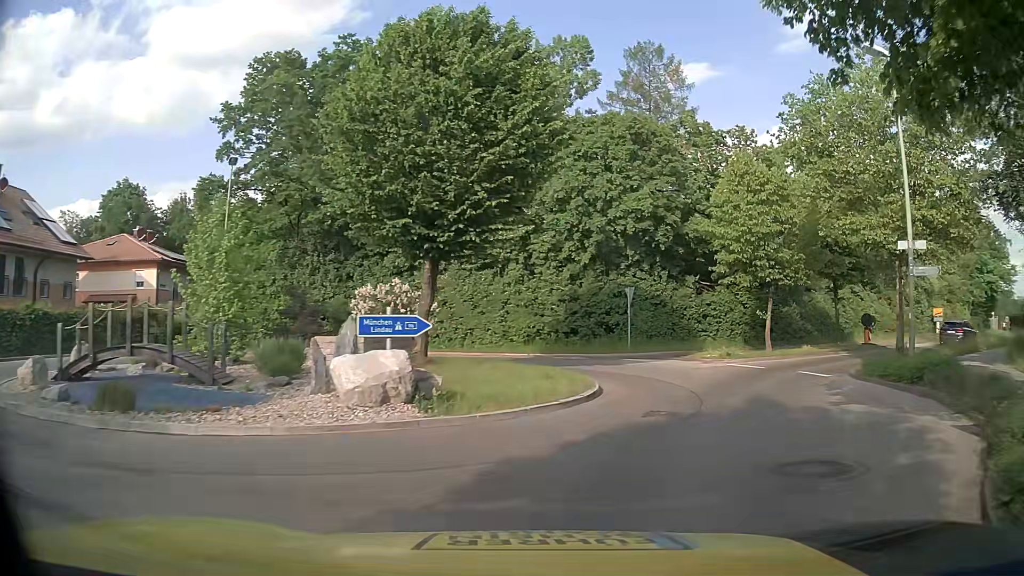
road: tertiary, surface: asphalt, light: Day
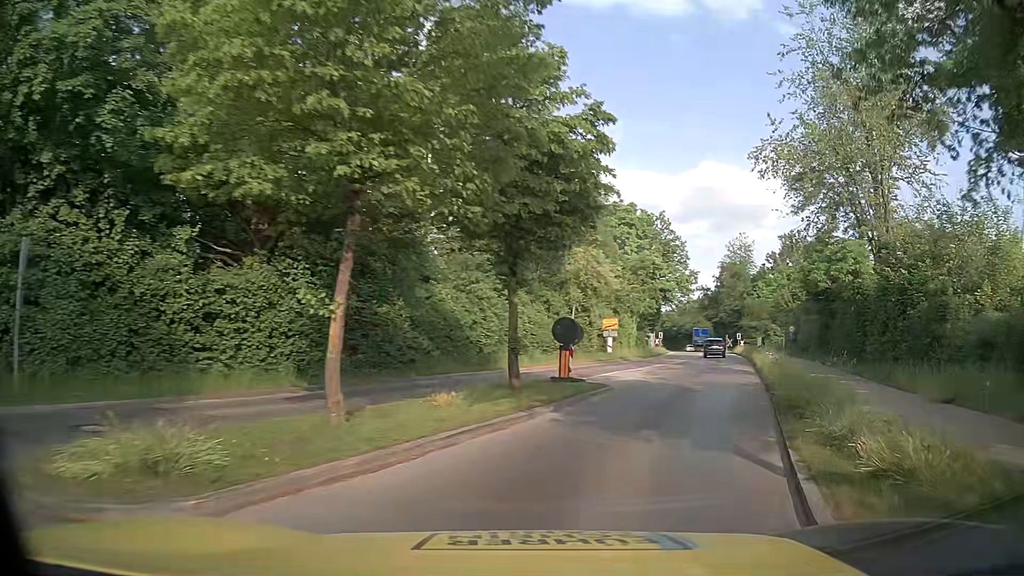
(+5.9, +17.5) m; +35°
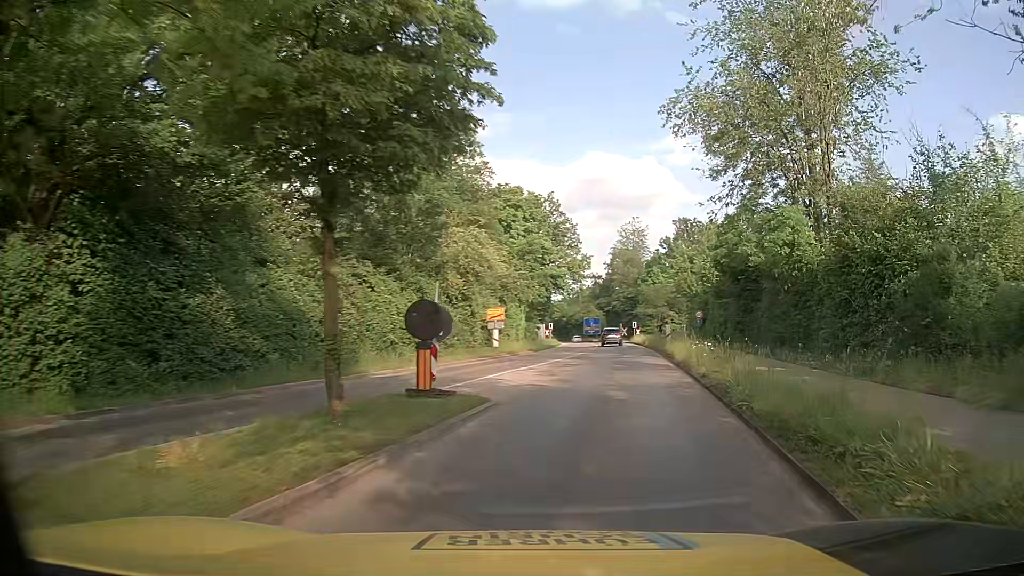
(+0.6, +5.4) m; +10°
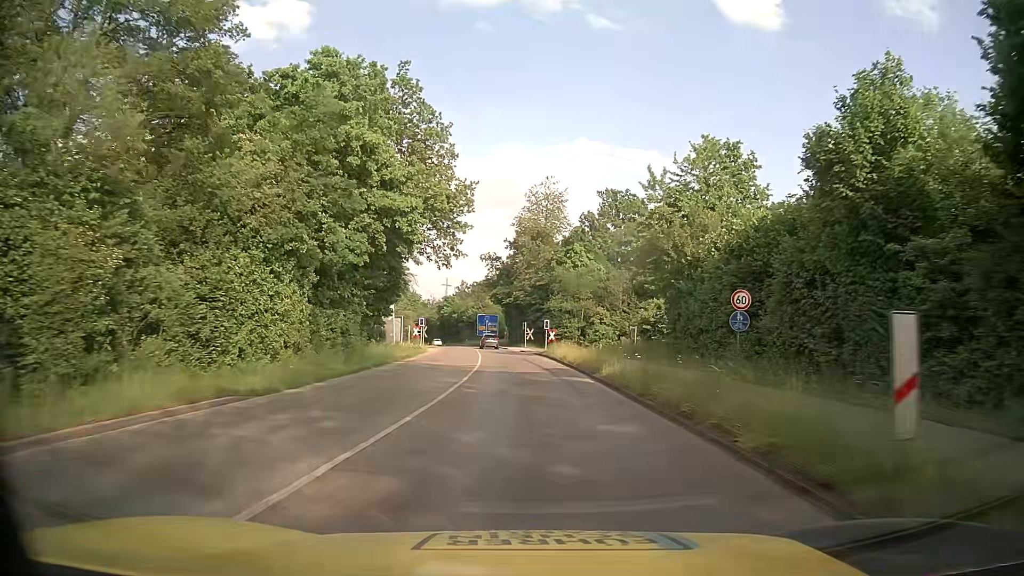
(+4.3, +33.4) m; +9°
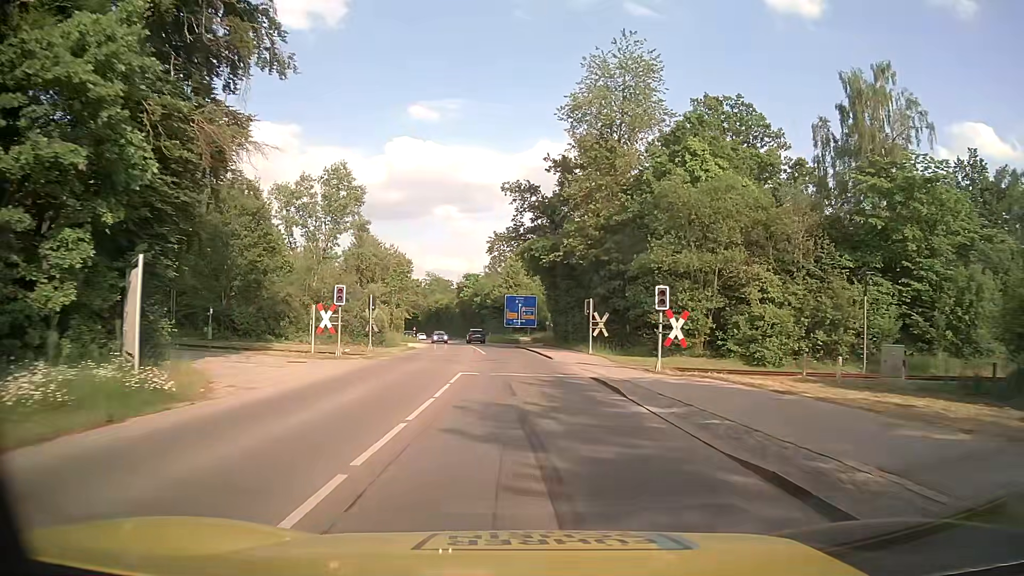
(-1.2, +41.3) m; -4°
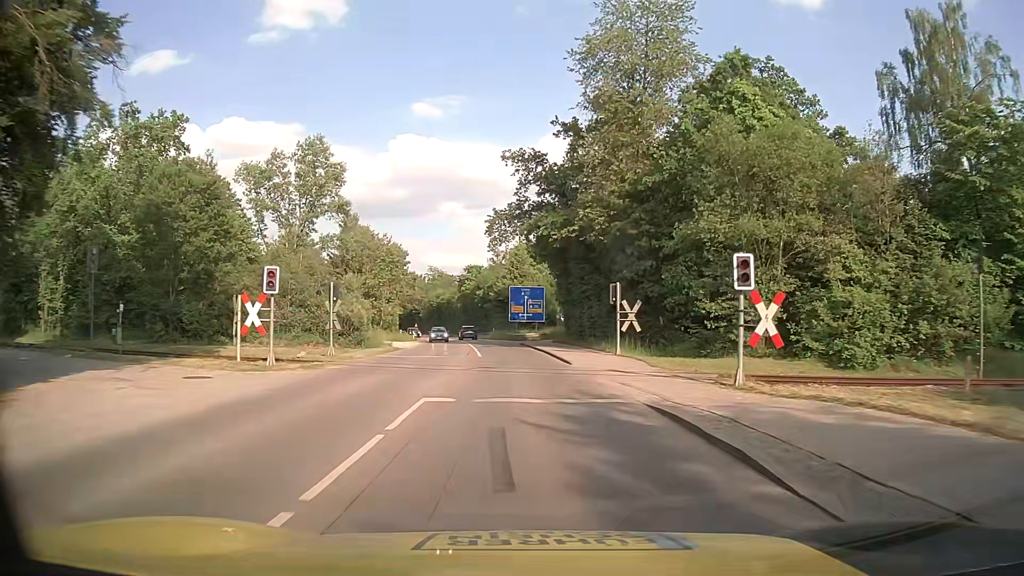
(0.0, +8.3) m; -1°
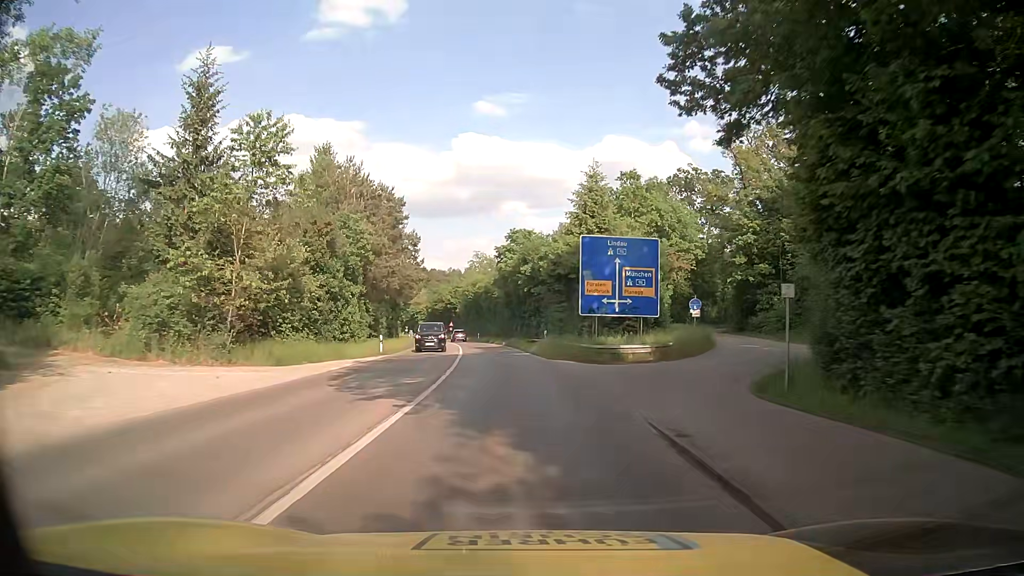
(-1.0, +40.2) m; -5°
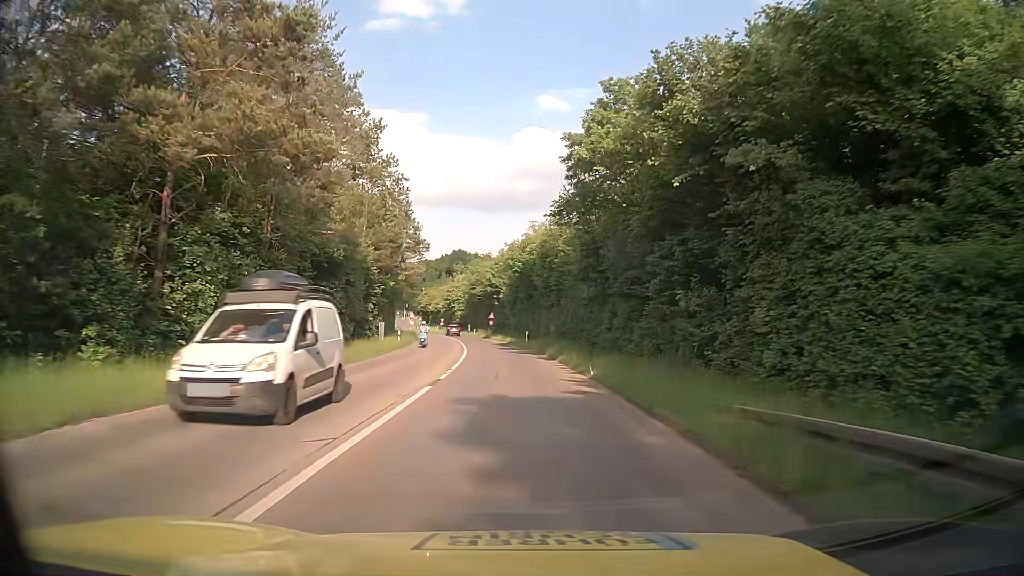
(-2.3, +41.6) m; -5°
(0, +10) (-1, +20) (-1, +30) (-2, +40) (-3, +50) (-4, +60) (-6, +70) (-7, +80) (-9, +89) (-11, +99) m
